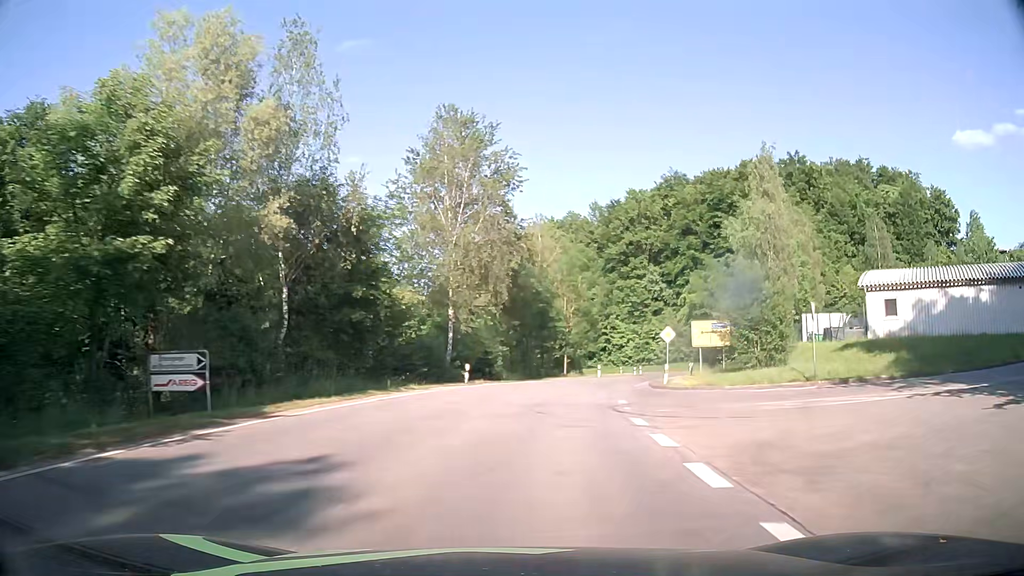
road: tertiary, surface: asphalt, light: Day
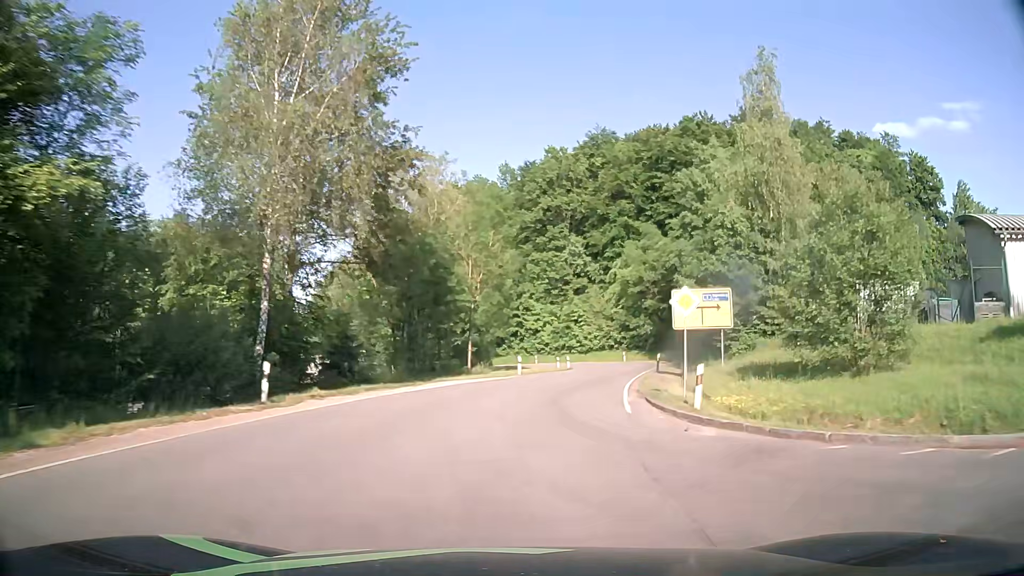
(+1.4, +18.2) m; +9°
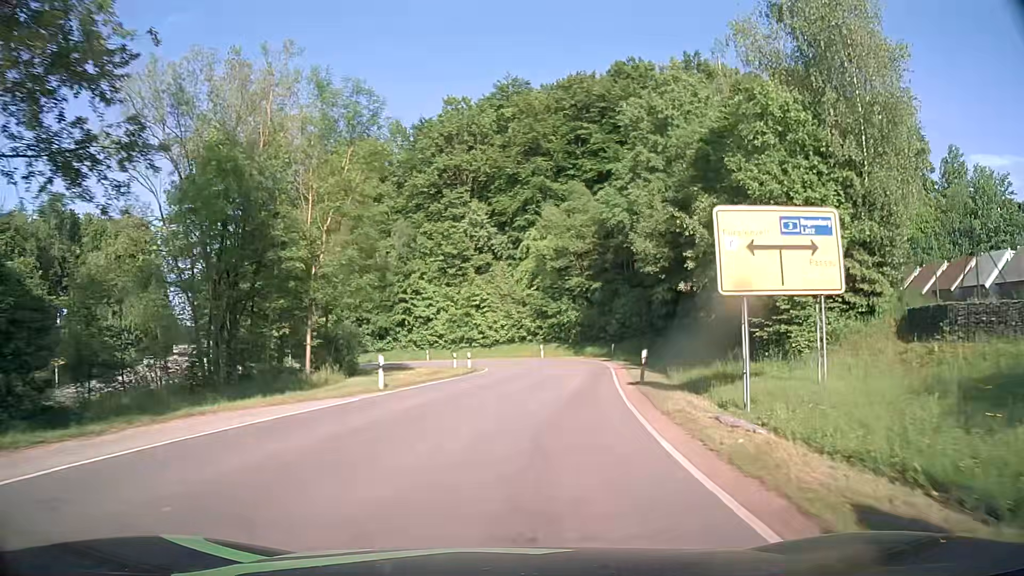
(+1.3, +17.8) m; +8°
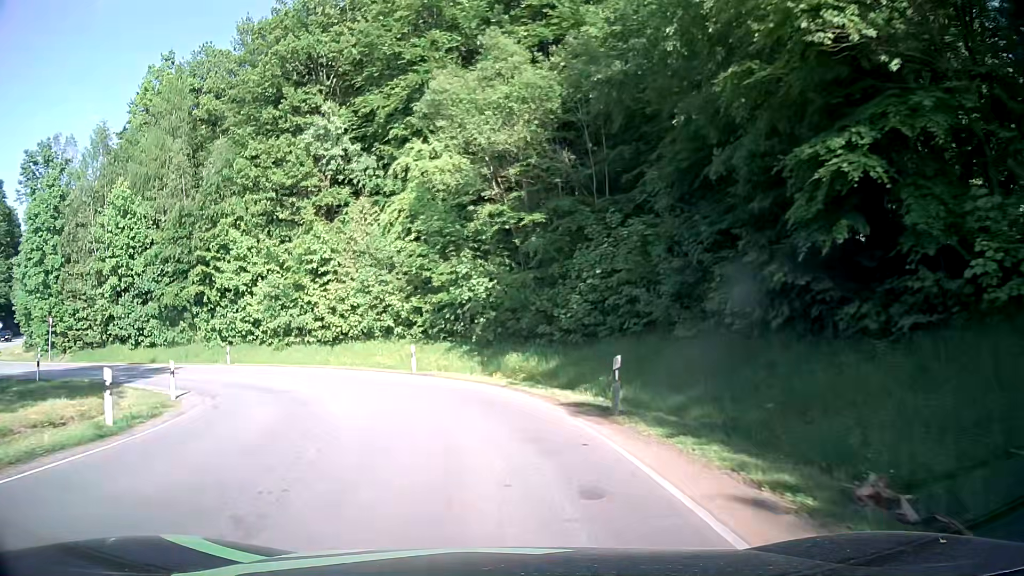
(+3.2, +29.7) m; +8°
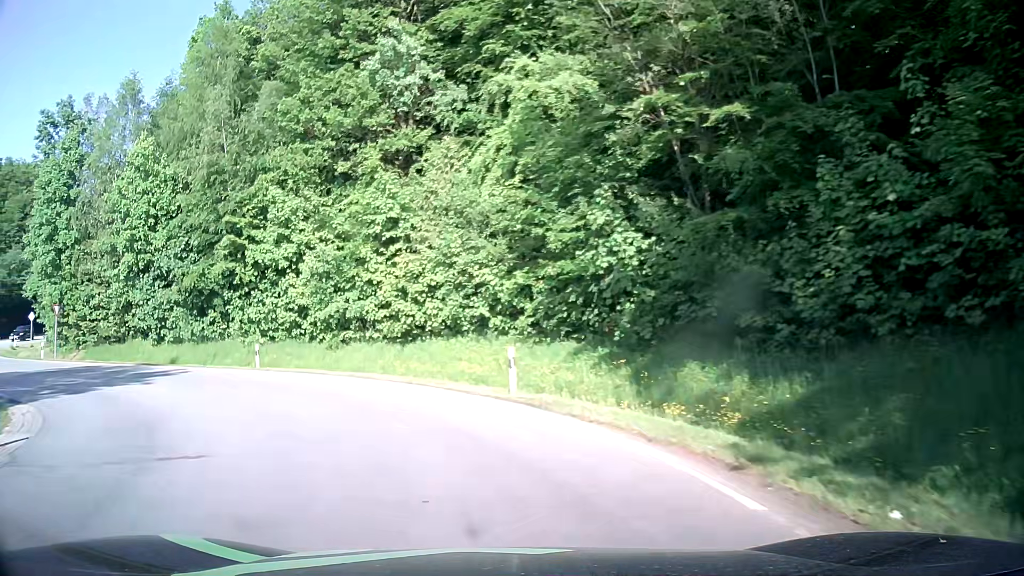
(-0.6, +12.0) m; -8°
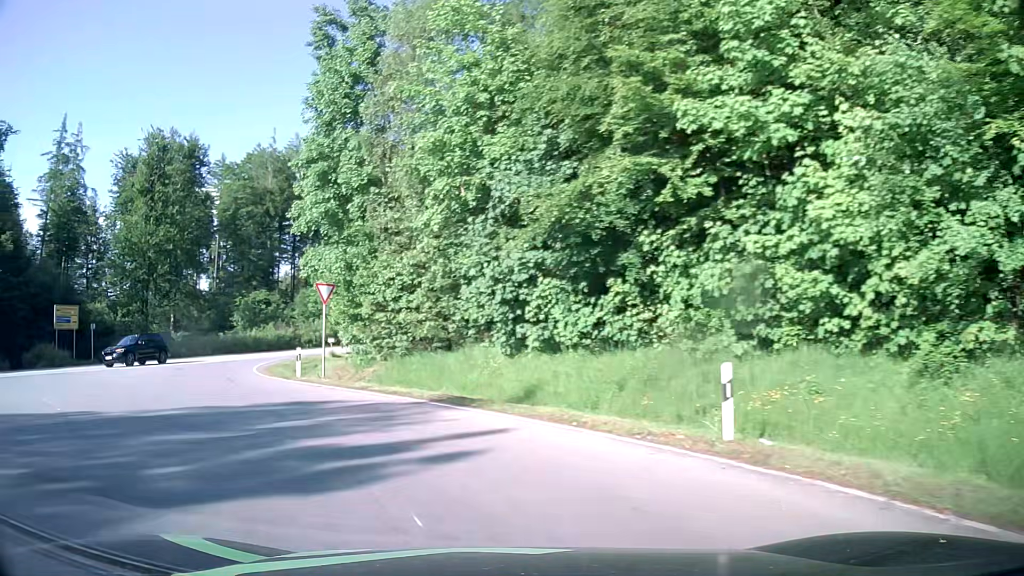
(-6.3, +19.0) m; -40°
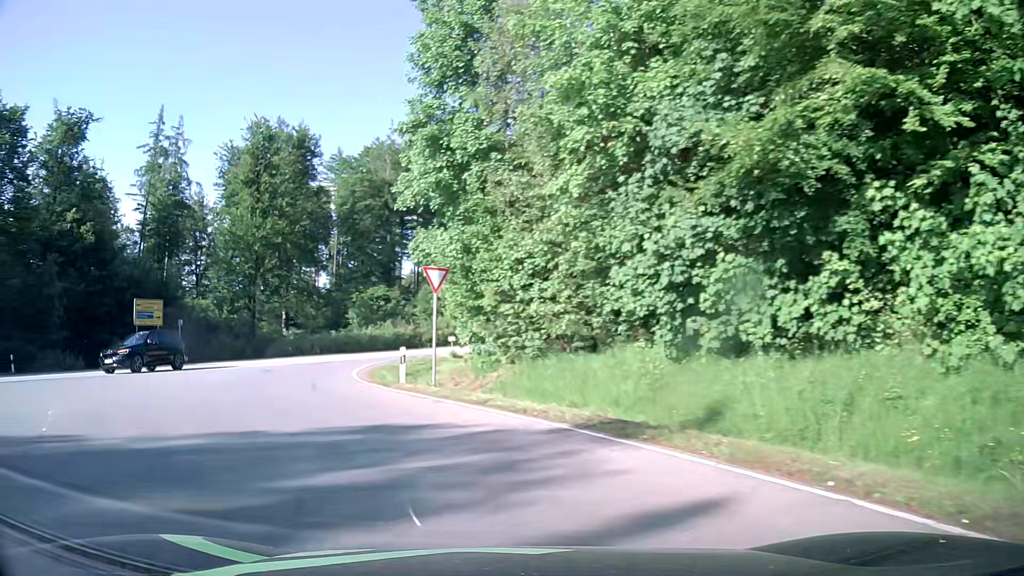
(-0.4, +4.7) m; -10°
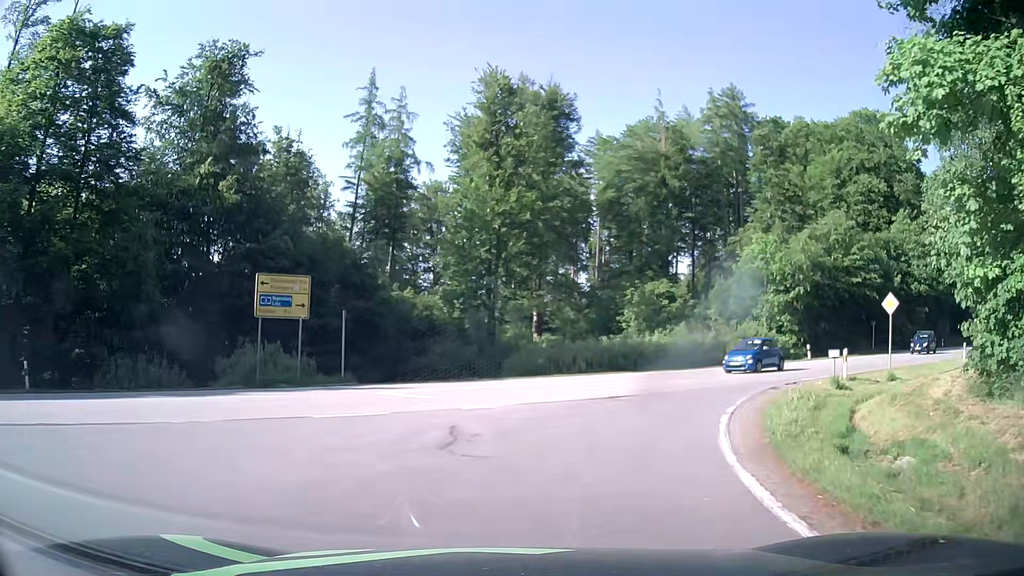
(-5.0, +16.7) m; -24°
